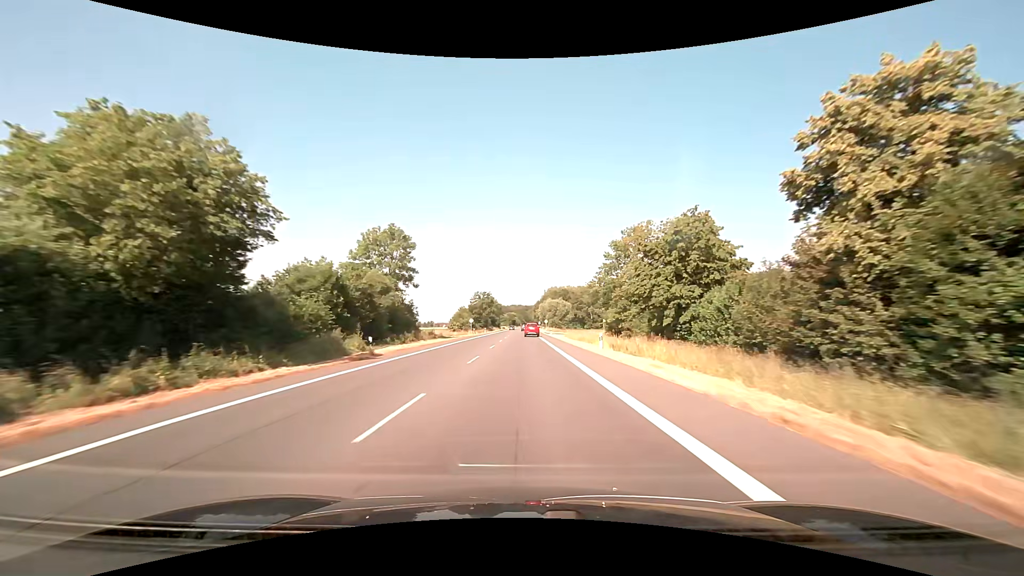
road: primary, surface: asphalt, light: Day
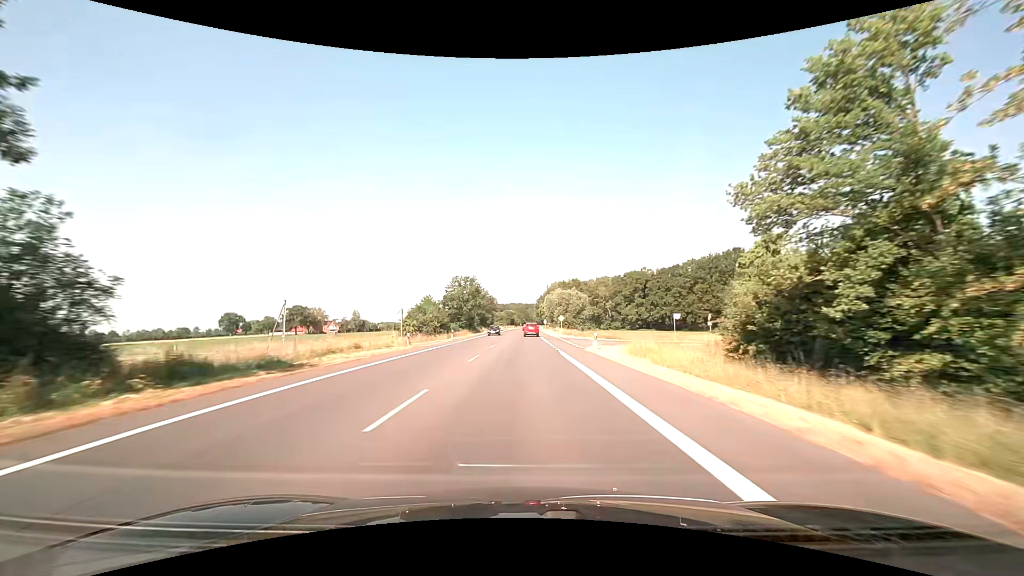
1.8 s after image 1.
(+0.1, +47.3) m; 0°
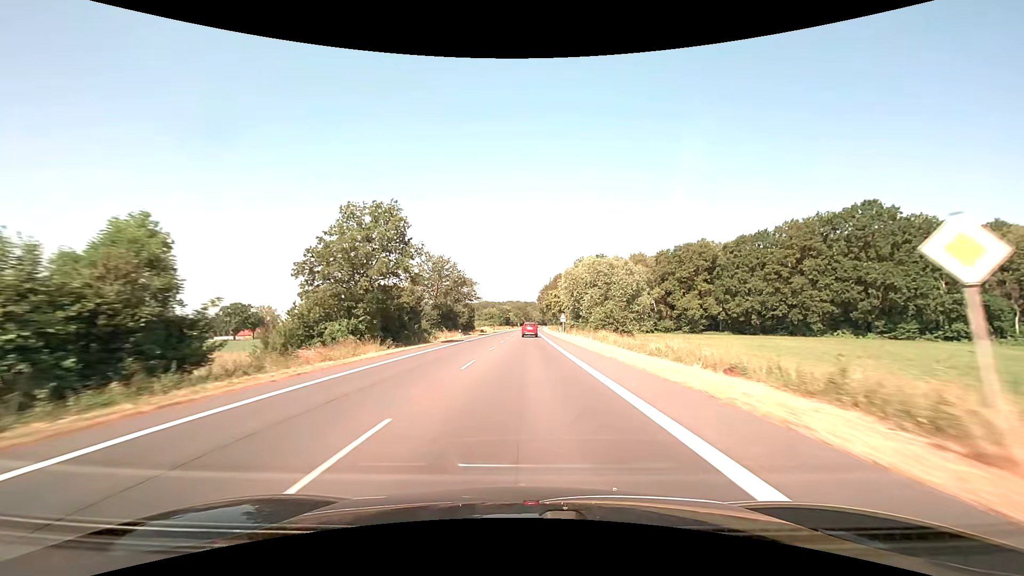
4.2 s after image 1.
(+0.1, +63.2) m; 0°
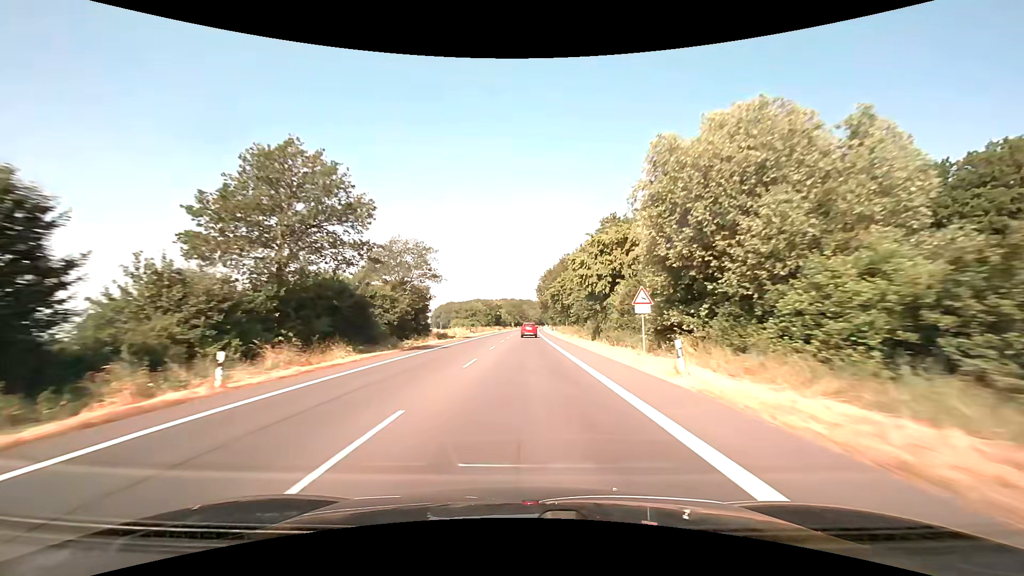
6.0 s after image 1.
(+0.2, +47.4) m; 0°
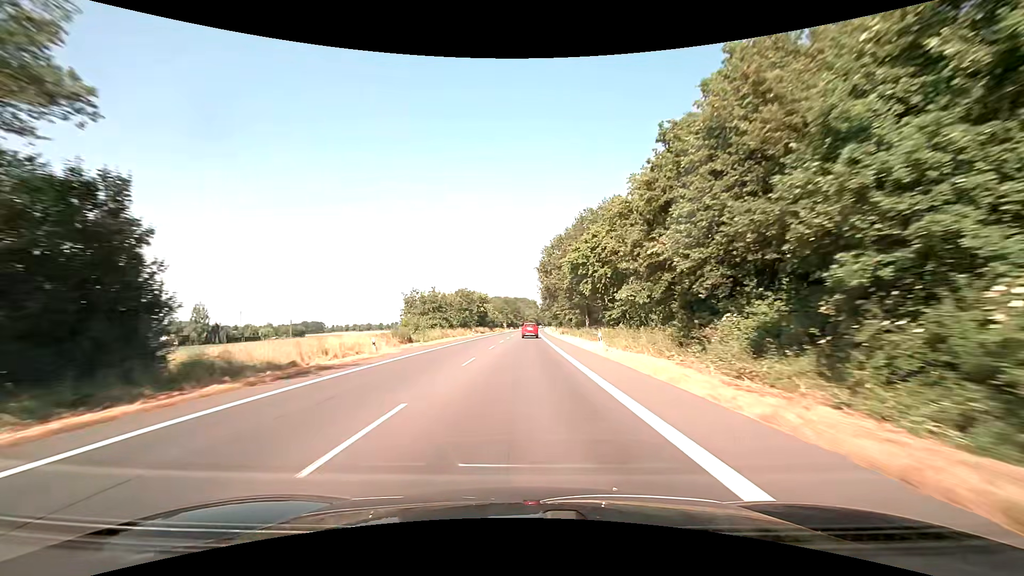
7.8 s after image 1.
(+0.3, +47.4) m; +1°
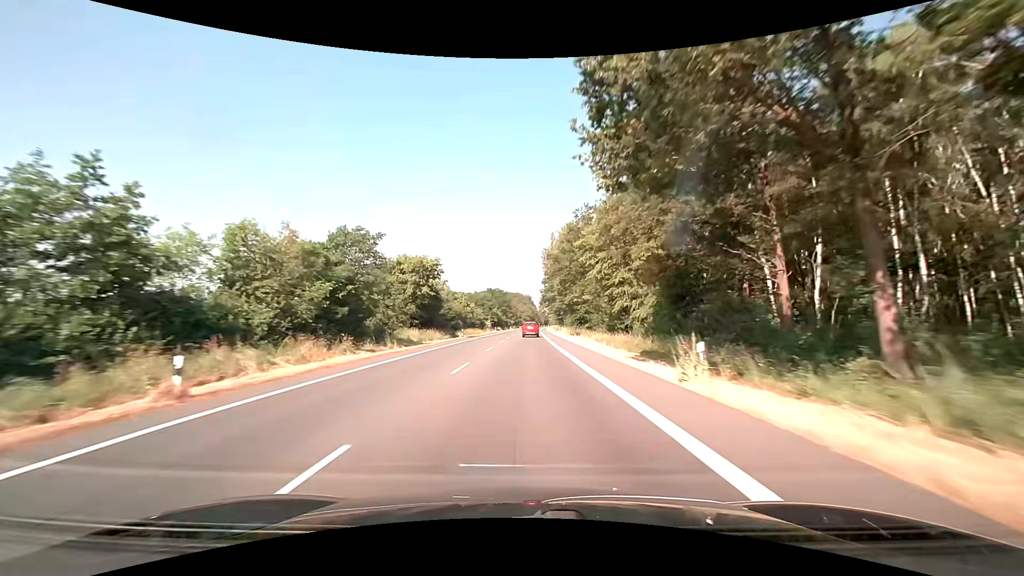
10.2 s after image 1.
(+0.4, +63.2) m; +1°
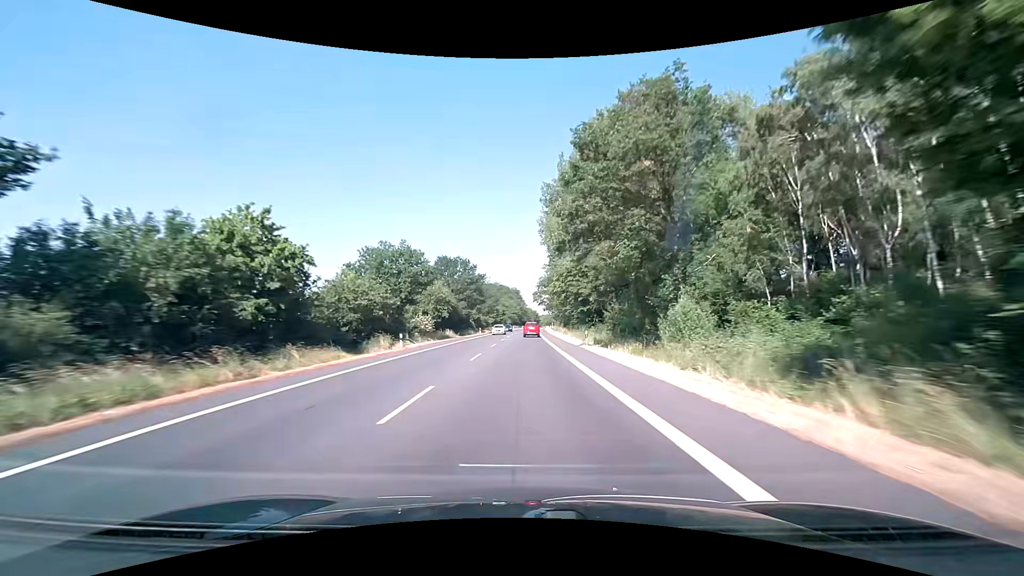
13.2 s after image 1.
(+0.9, +78.9) m; +1°
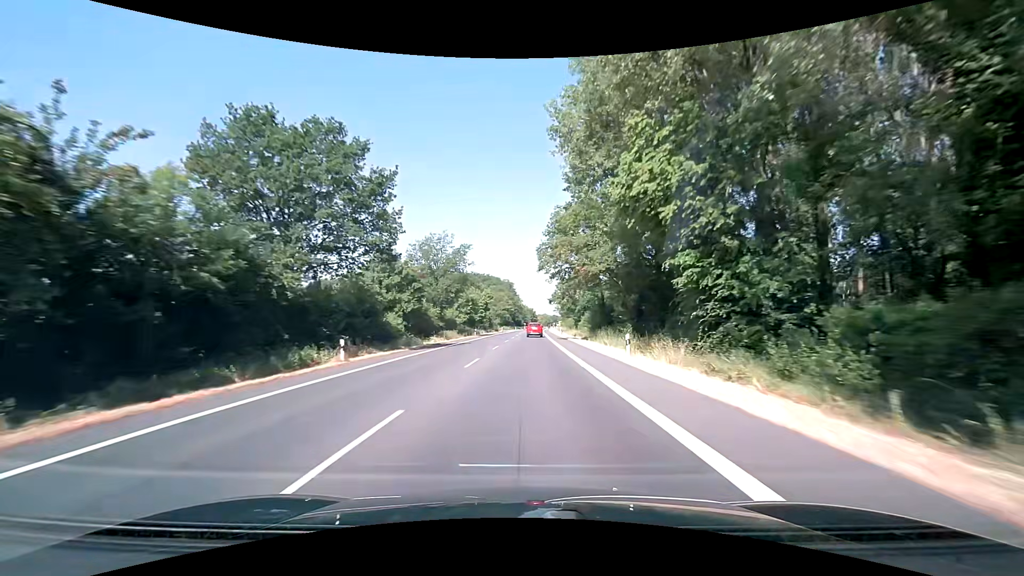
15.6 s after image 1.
(+0.3, +63.2) m; +1°
(0, +10) (0, +20) (0, +30) (0, +40) (0, +50) (+1, +60) (+1, +70) (+1, +80) (+2, +90) (+2, +100) m
